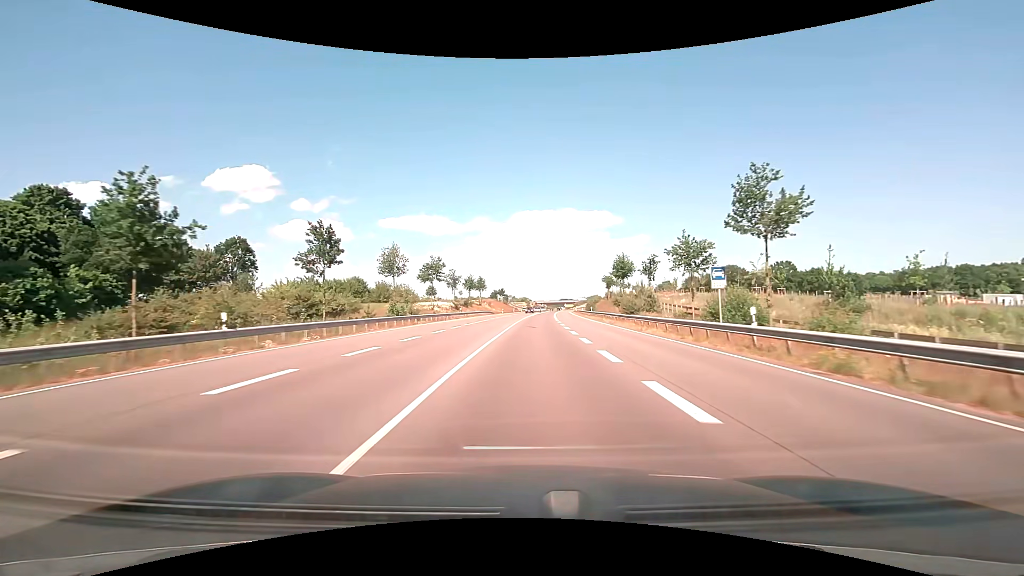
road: primary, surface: asphalt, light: Day
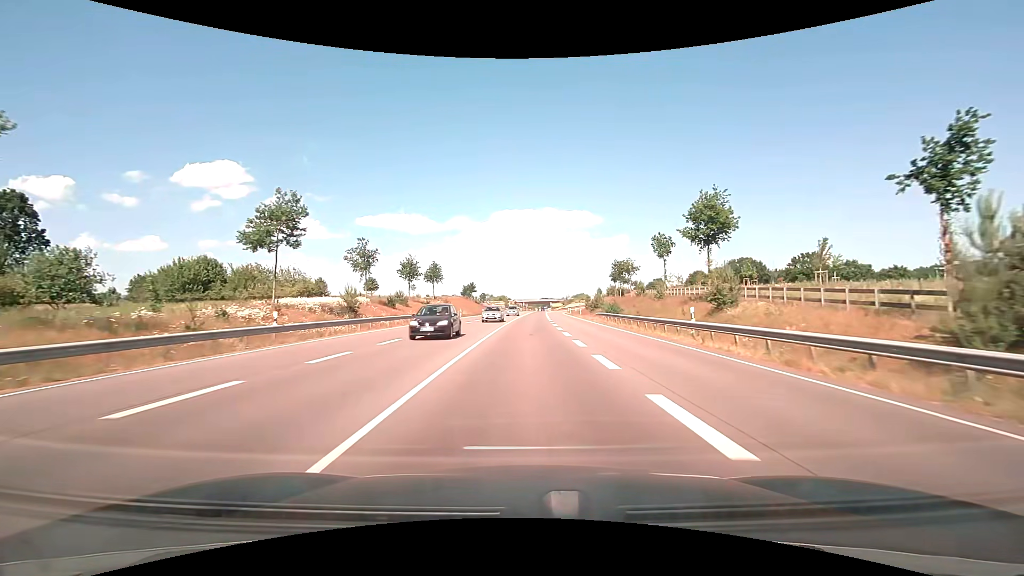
(+1.0, +43.9) m; +2°
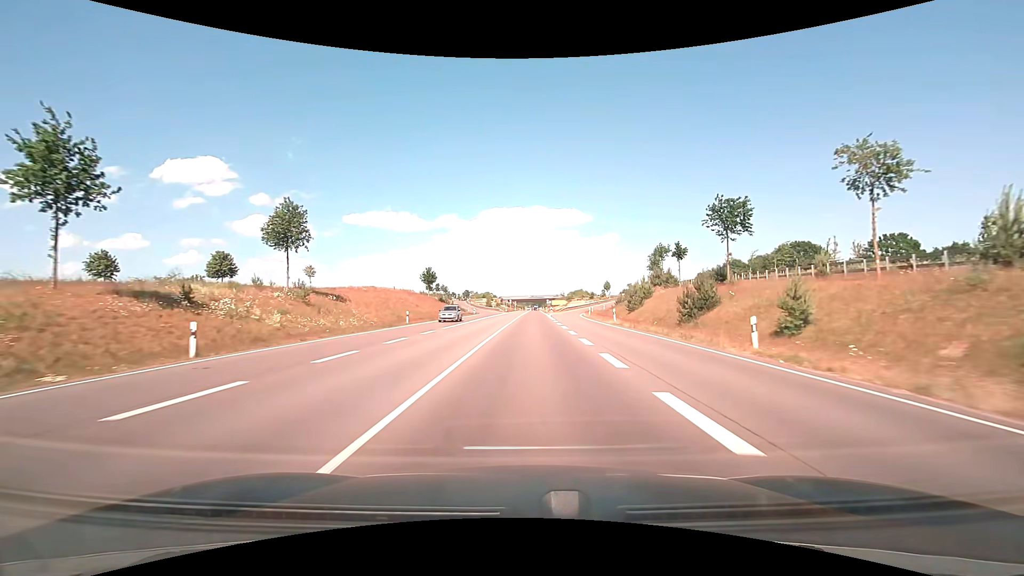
(+0.6, +54.5) m; +1°
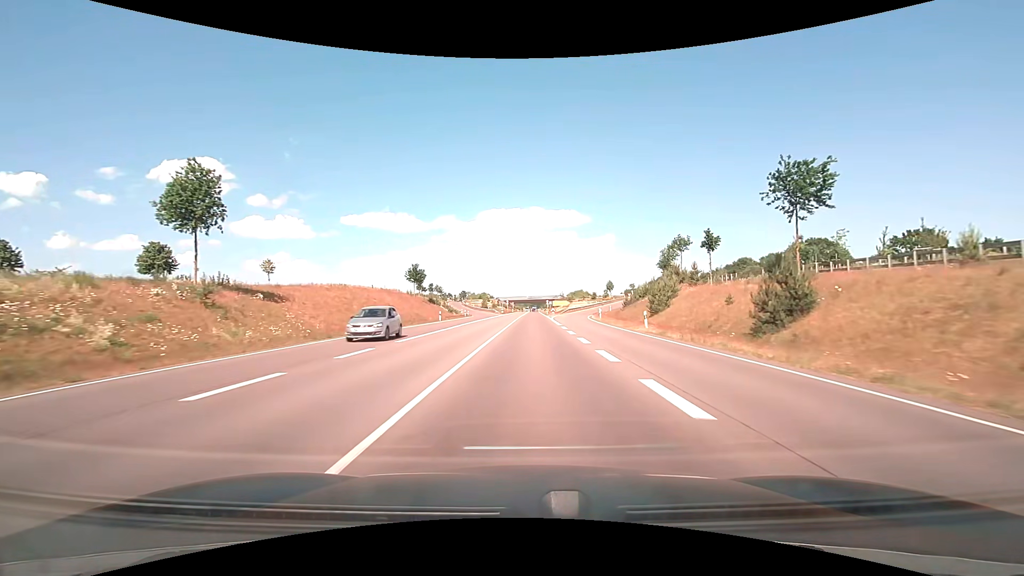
(0.0, +10.8) m; 0°
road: trunk
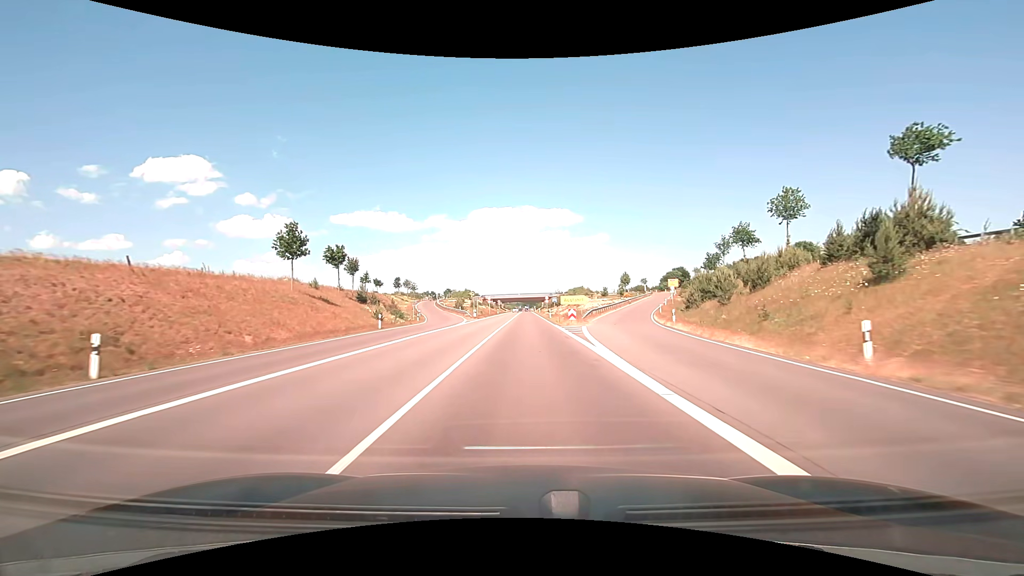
(+0.5, +42.9) m; +1°
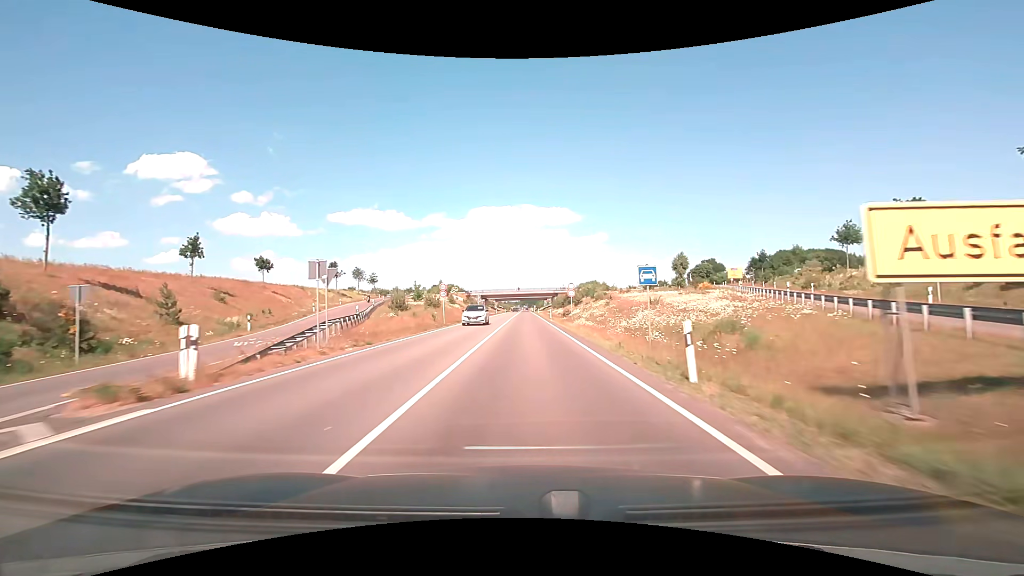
(0.0, +53.2) m; 0°
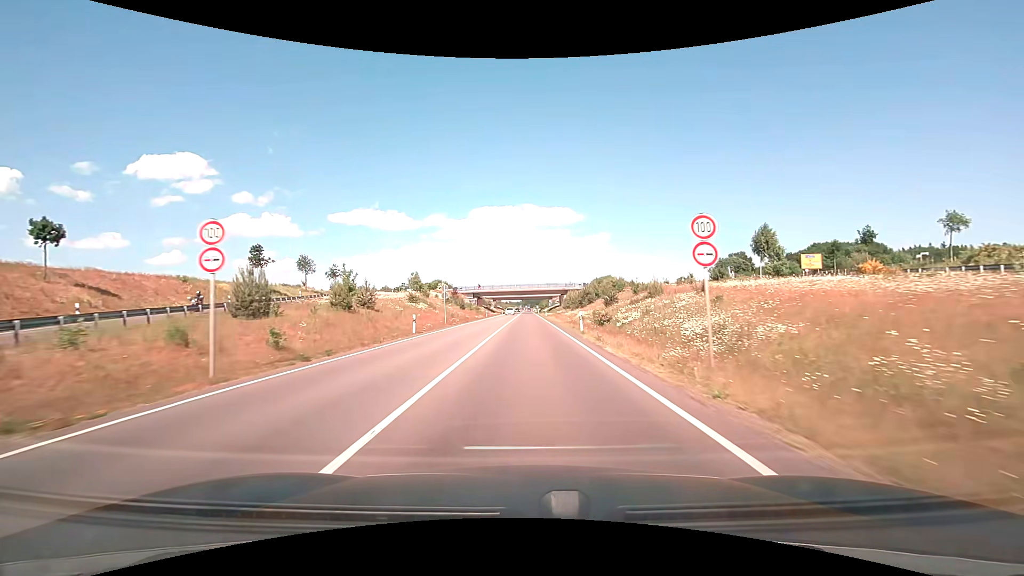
(-0.1, +32.3) m; 0°
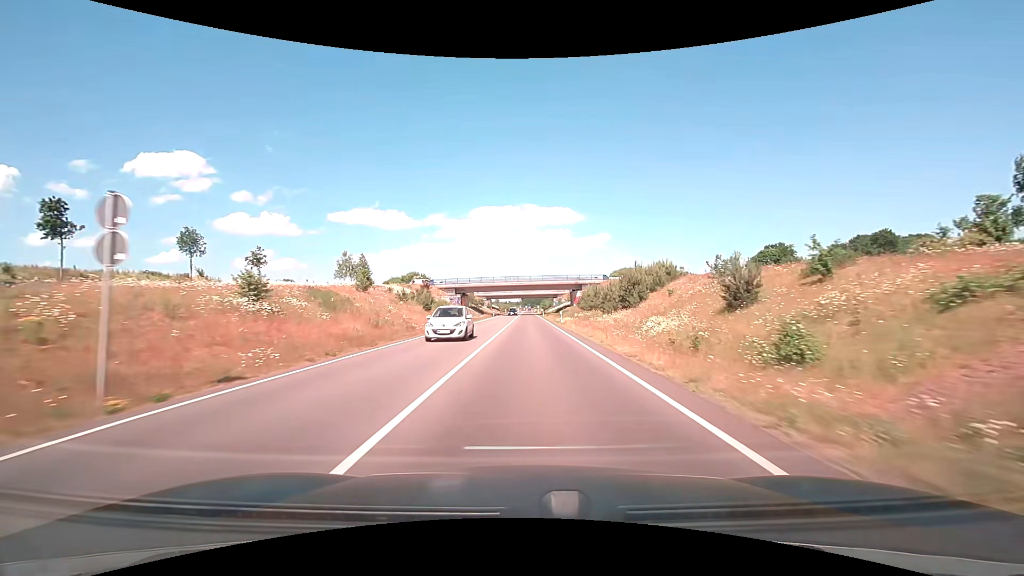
(-0.1, +34.3) m; 0°
(0, +10) (0, +20) (0, +30) (0, +40) (0, +50) (0, +60) (0, +70) (0, +80) (0, +90) (0, +100) m
